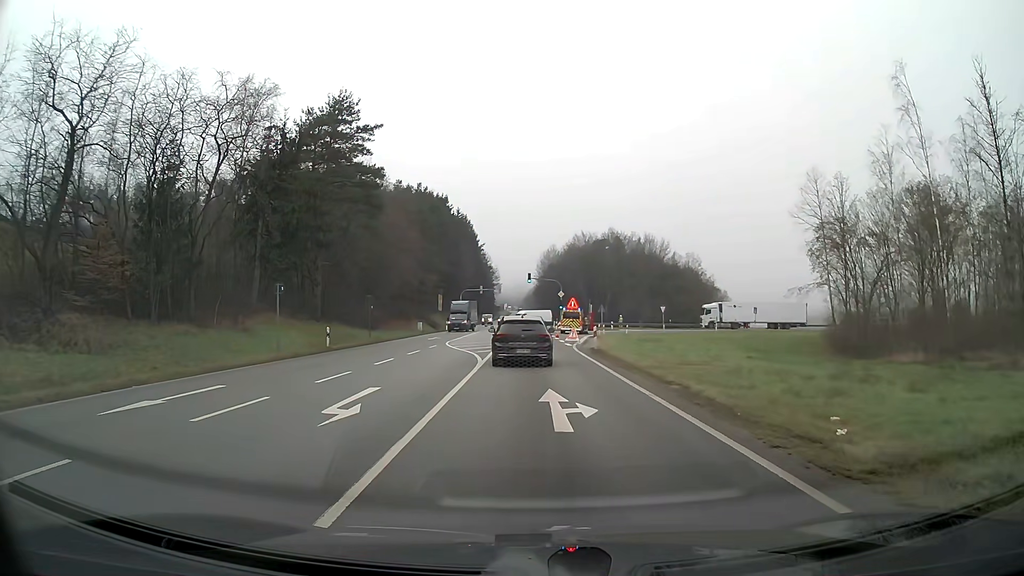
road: primary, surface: asphalt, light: Day
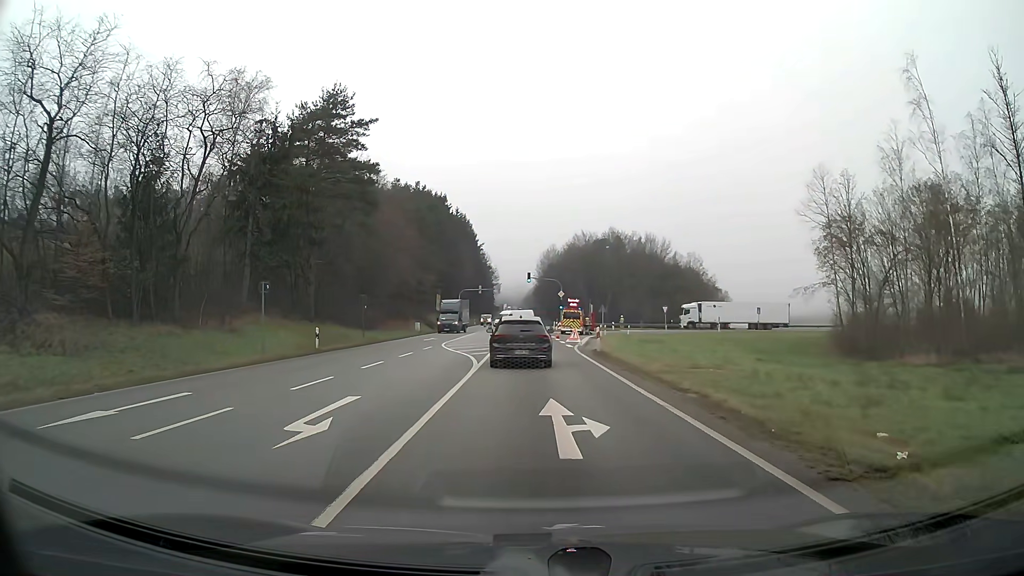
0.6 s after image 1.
(0.0, +1.6) m; -1°
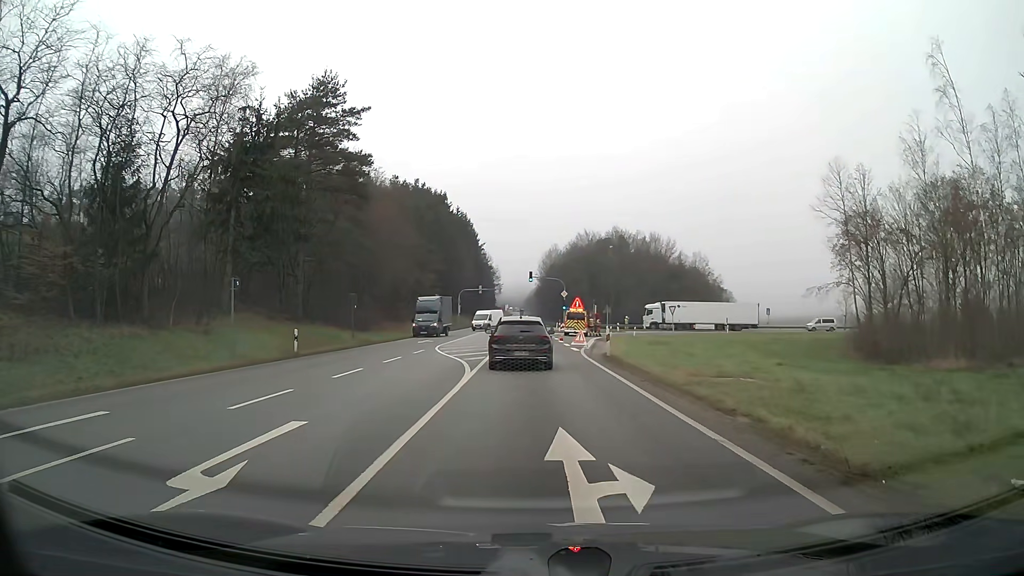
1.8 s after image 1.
(0.0, +3.0) m; -1°
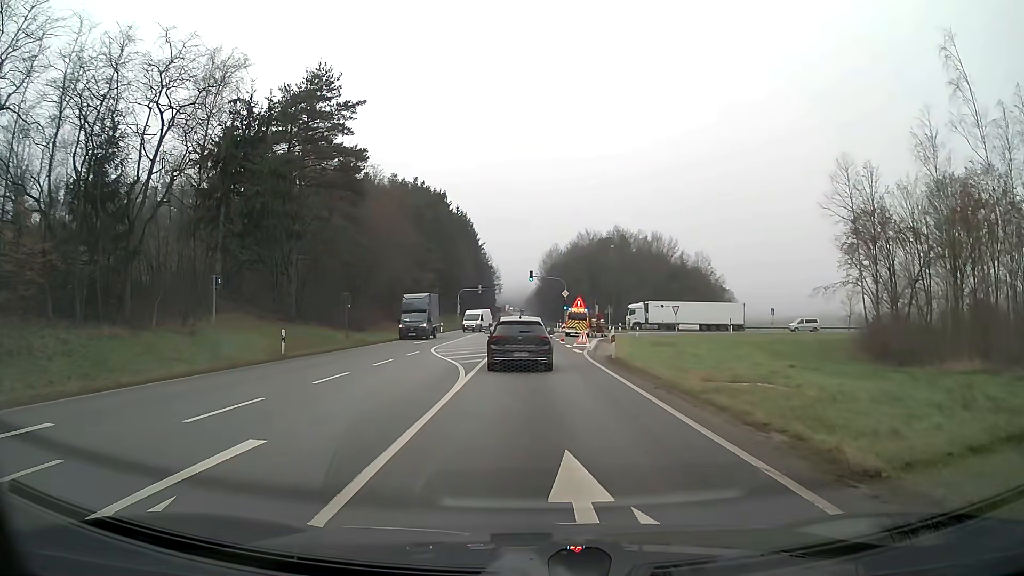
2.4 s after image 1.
(0.0, +1.5) m; 0°
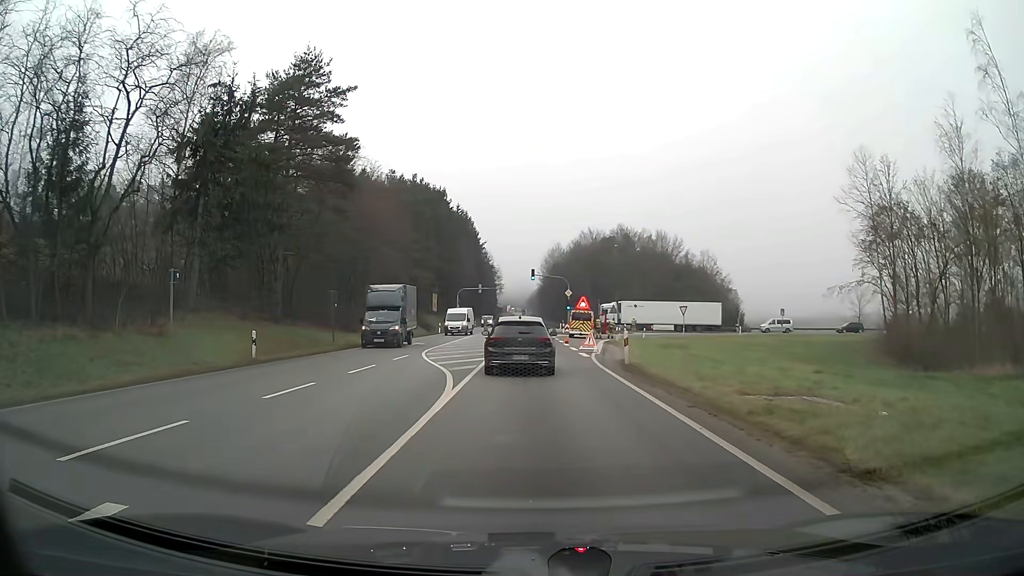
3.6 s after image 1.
(0.0, +3.0) m; 0°
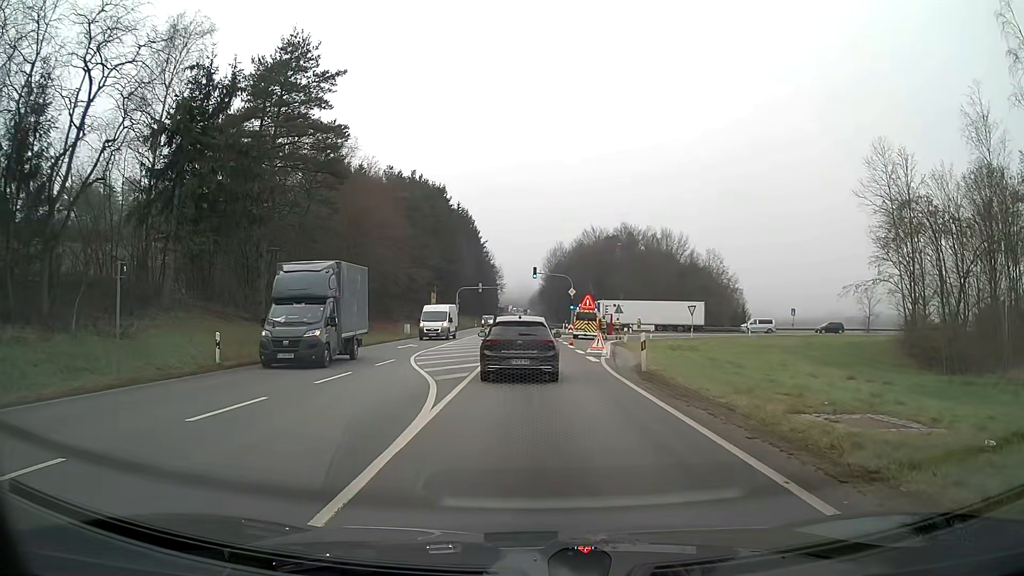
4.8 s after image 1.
(0.0, +3.0) m; 0°
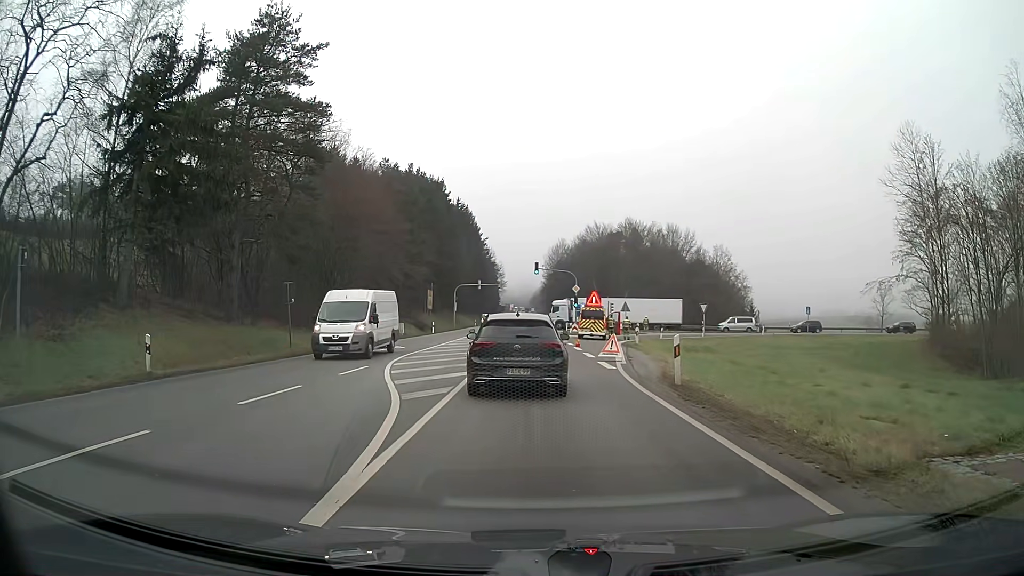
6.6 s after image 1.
(0.0, +4.1) m; -1°
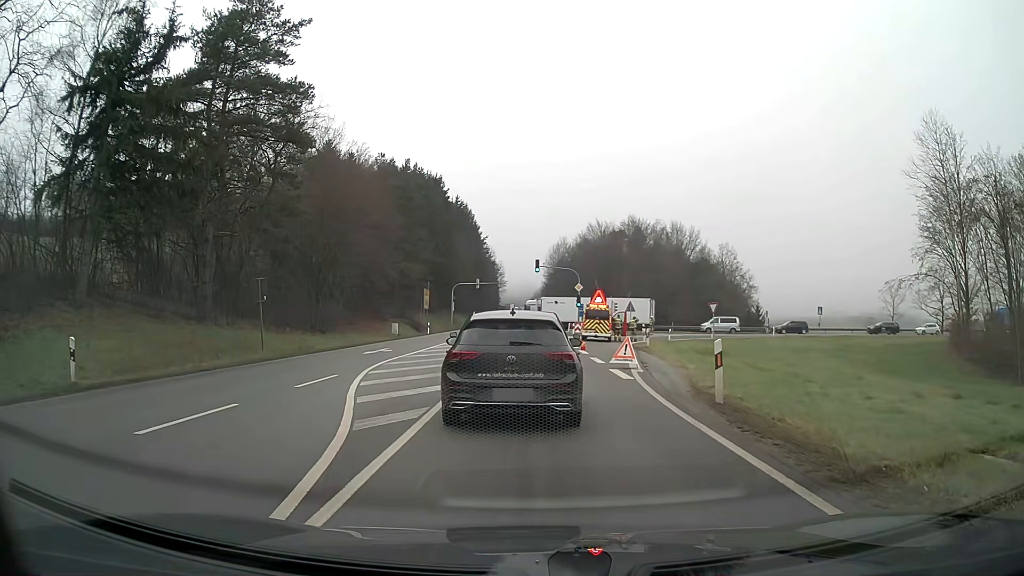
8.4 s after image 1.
(0.0, +3.2) m; 0°
